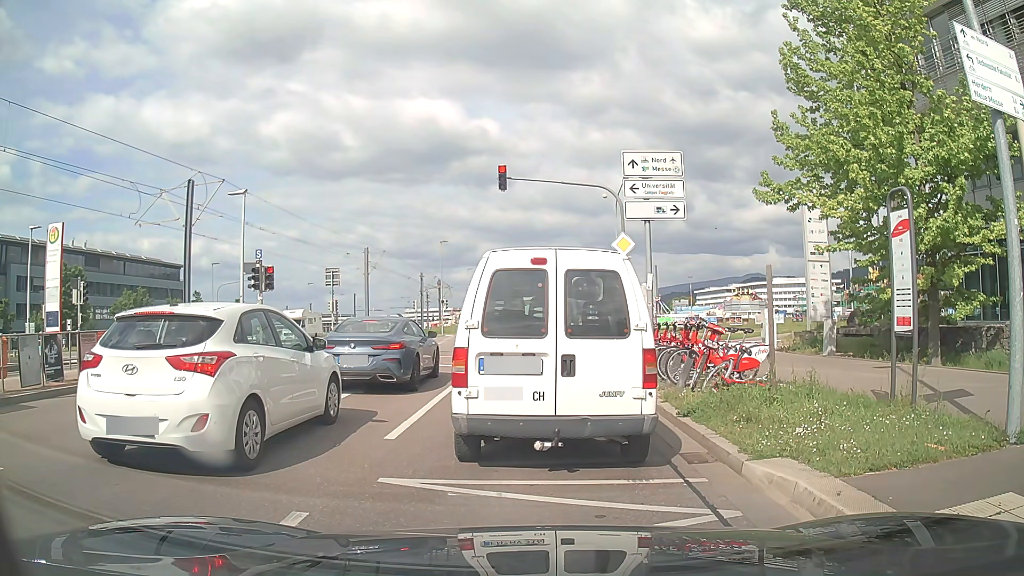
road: secondary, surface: asphalt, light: Day
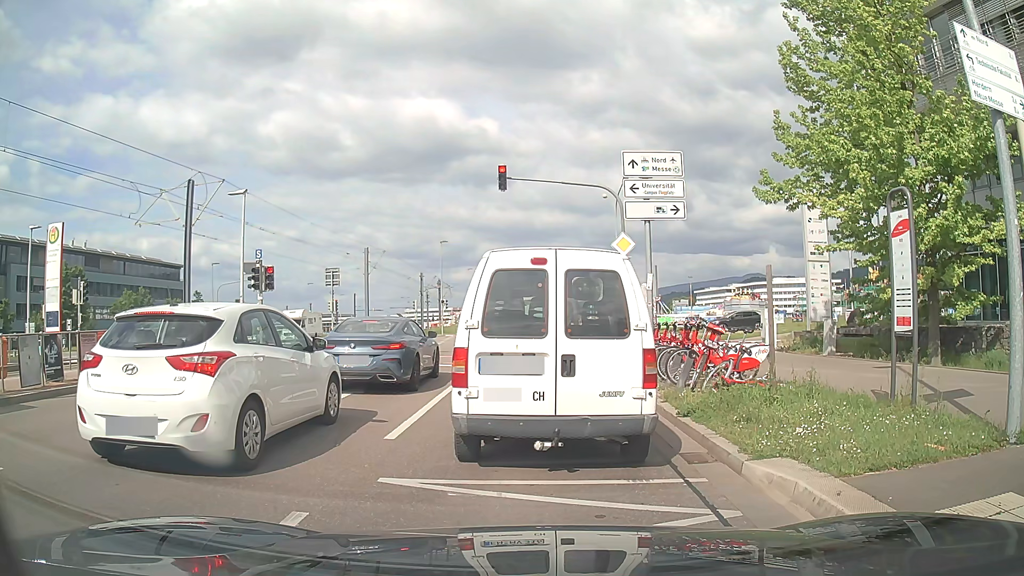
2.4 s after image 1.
(0.0, 0.0) m; 0°
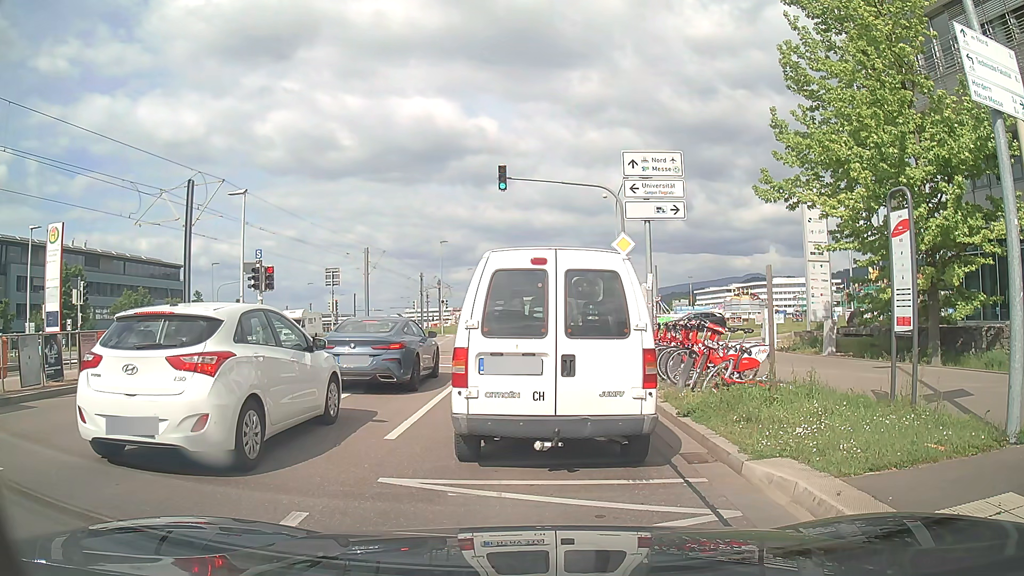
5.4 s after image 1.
(0.0, 0.0) m; 0°
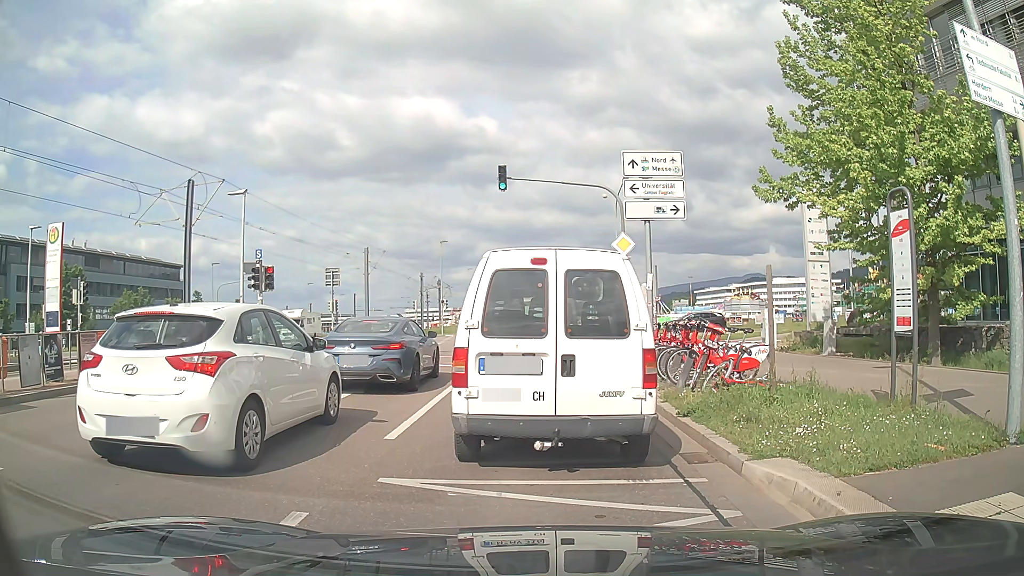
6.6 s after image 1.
(0.0, 0.0) m; 0°
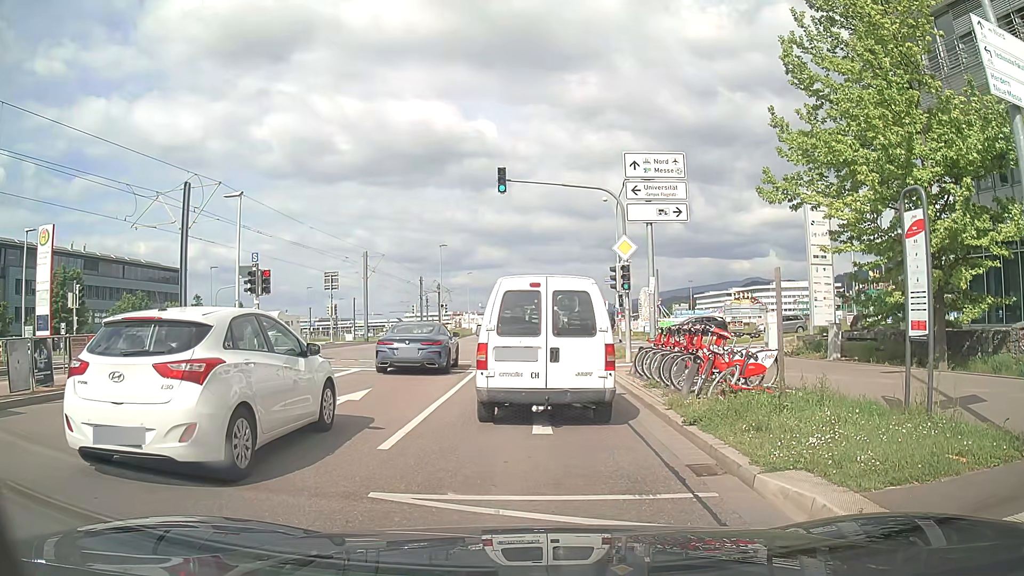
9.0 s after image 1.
(0.0, +0.4) m; 0°
